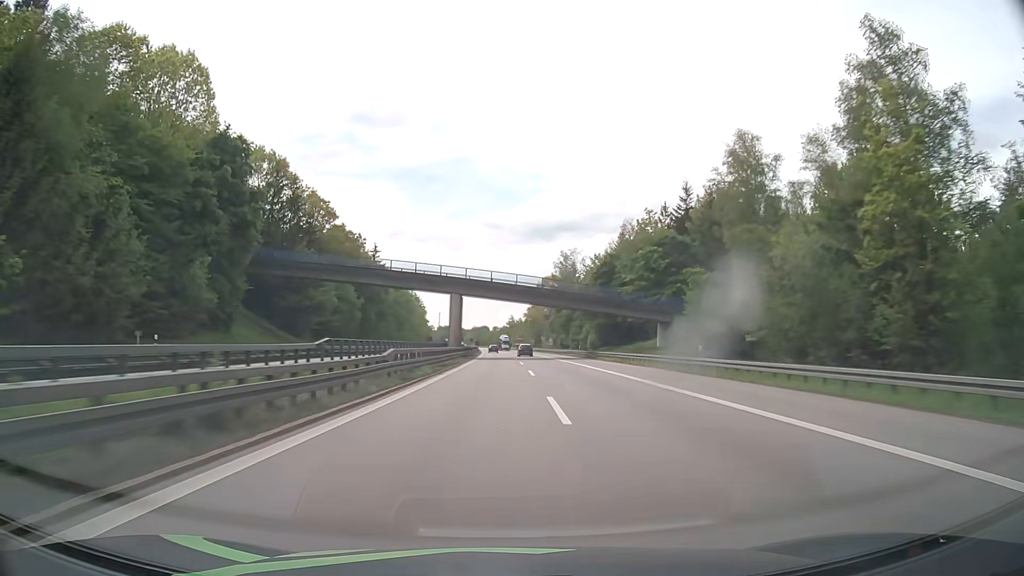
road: motorway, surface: asphalt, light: Day
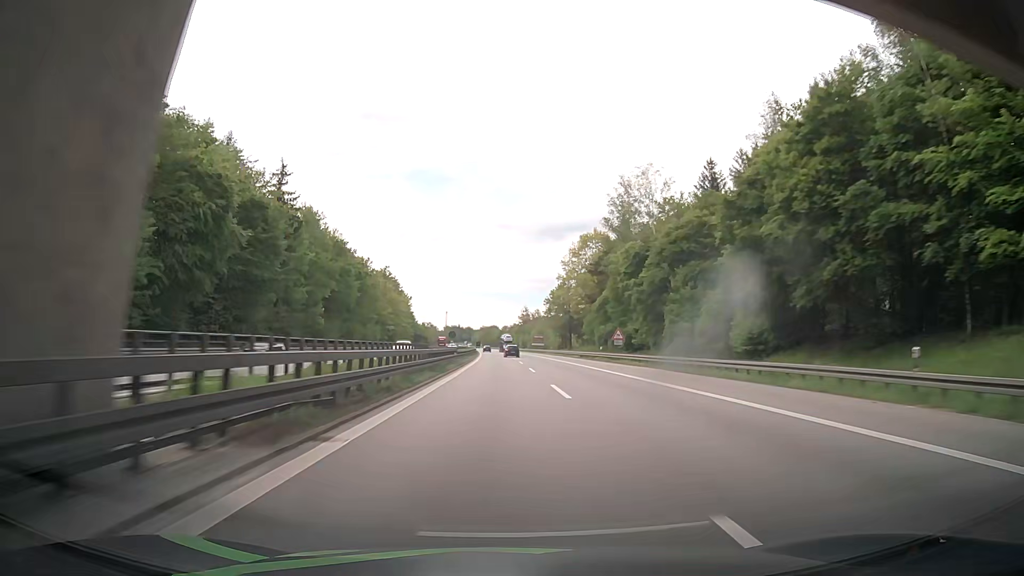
(-0.4, +66.8) m; -1°
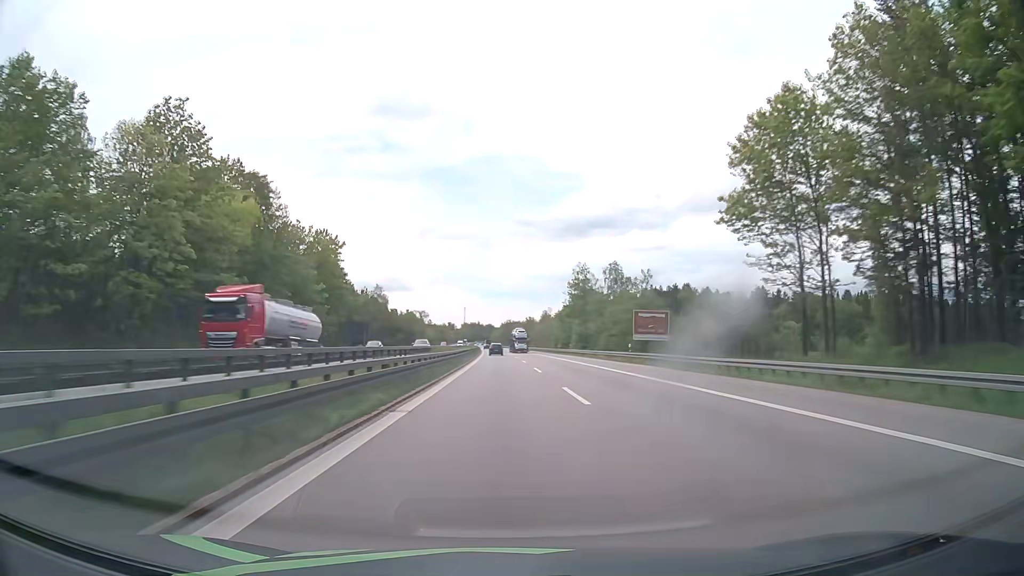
(-2.0, +111.2) m; -2°
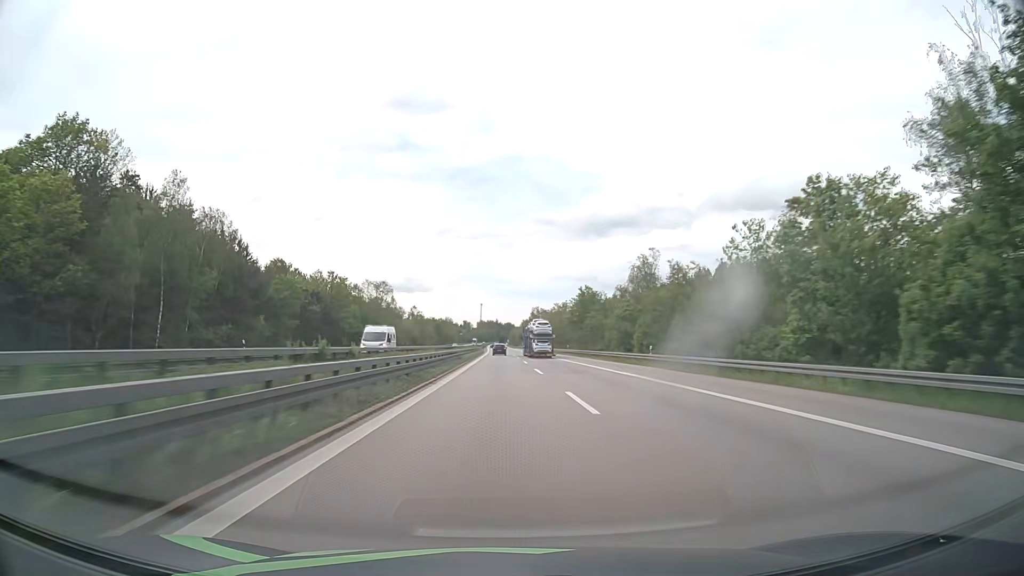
(-1.7, +111.0) m; -2°
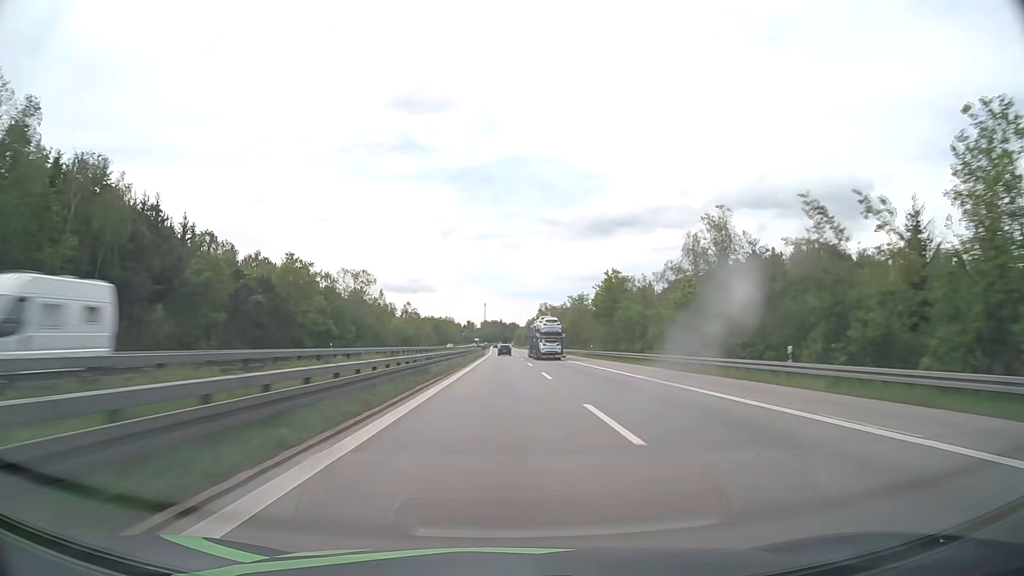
(-0.1, +22.2) m; 0°
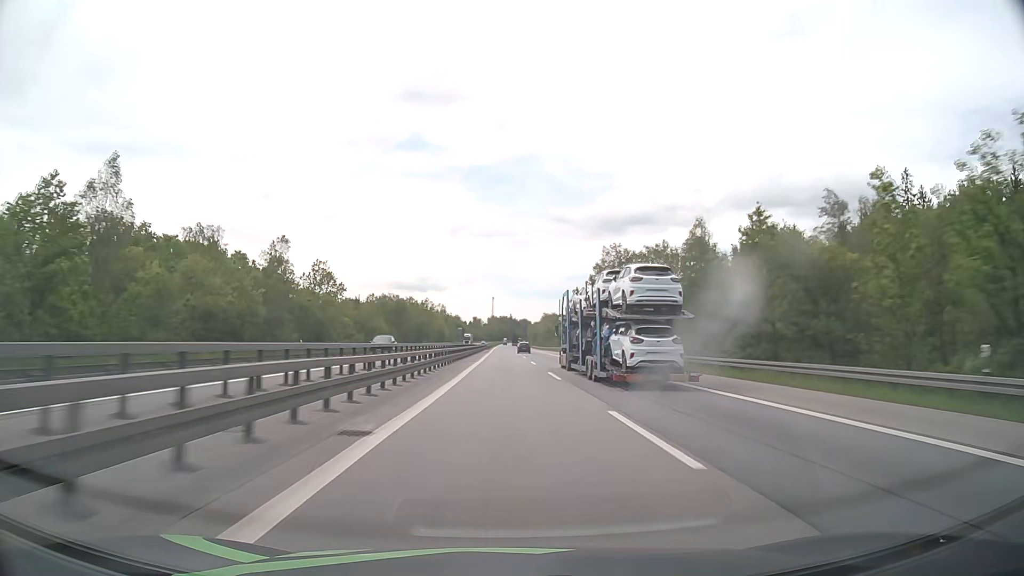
(-1.1, +111.0) m; -1°
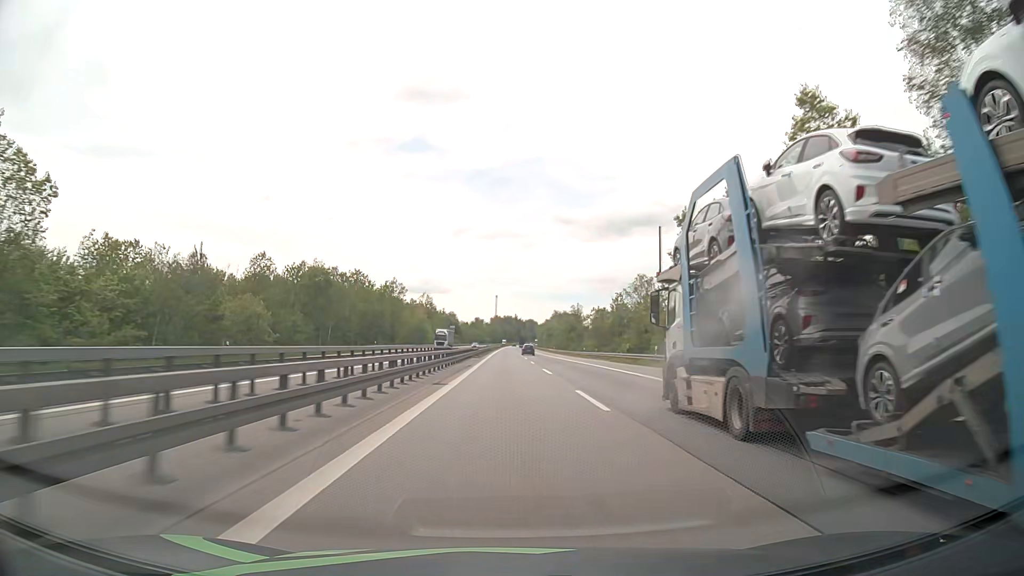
(-0.2, +66.7) m; 0°
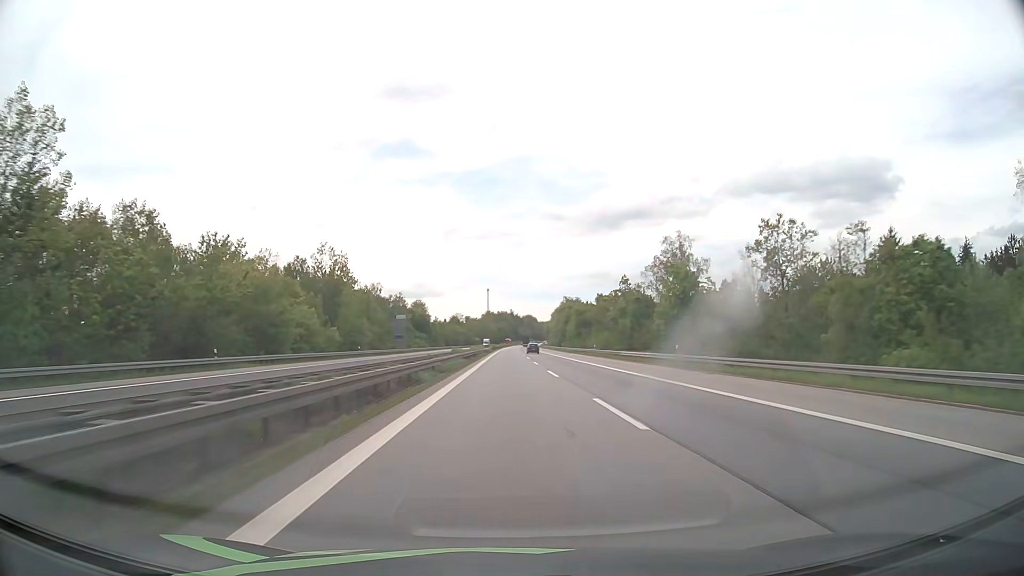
(-0.1, +111.0) m; 0°
(0, +10) (0, +20) (0, +30) (0, +40) (0, +50) (0, +60) (0, +70) (0, +80) (0, +90) (+1, +100) m
